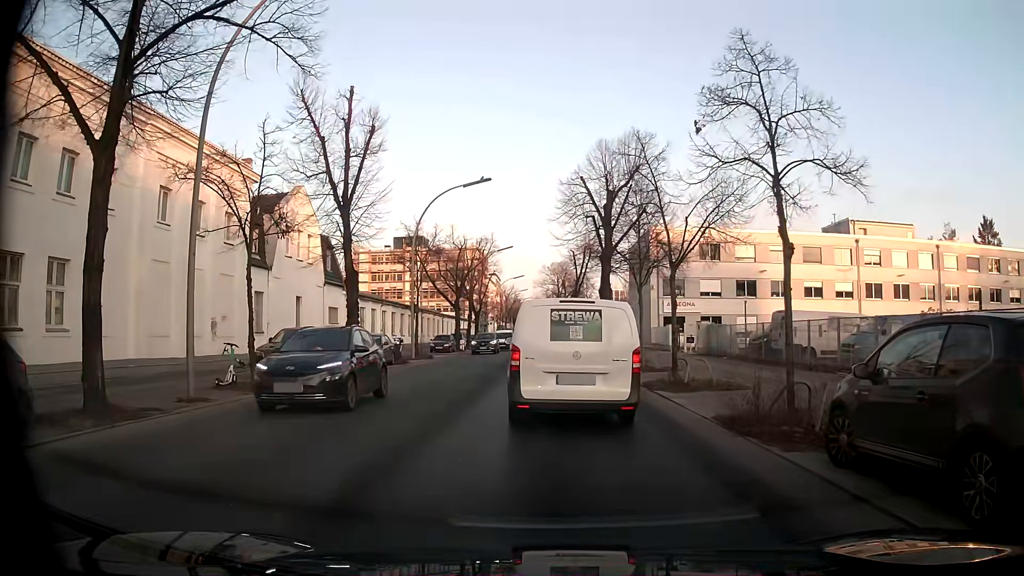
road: tertiary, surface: asphalt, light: Day
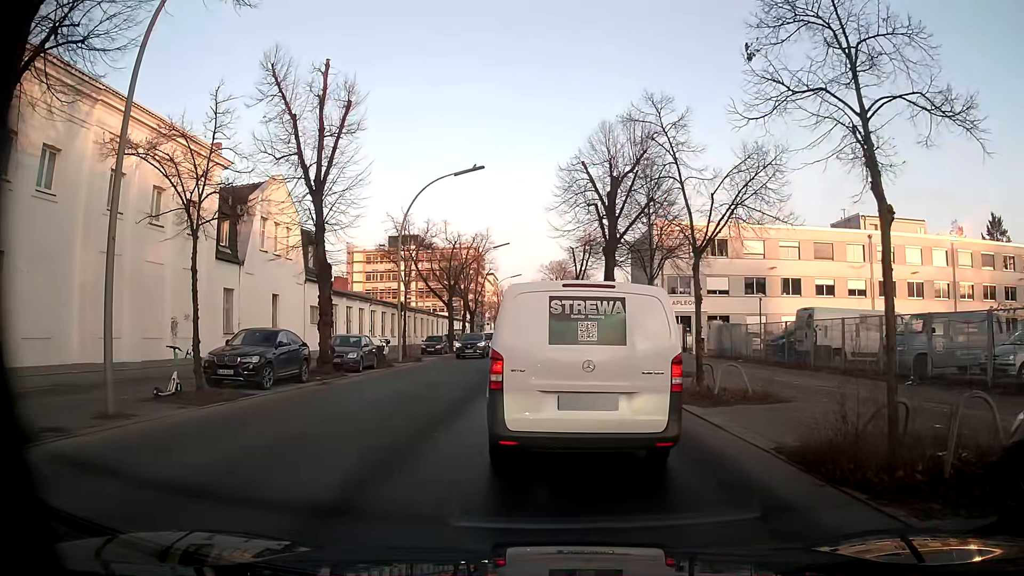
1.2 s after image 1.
(+0.1, +3.1) m; +1°
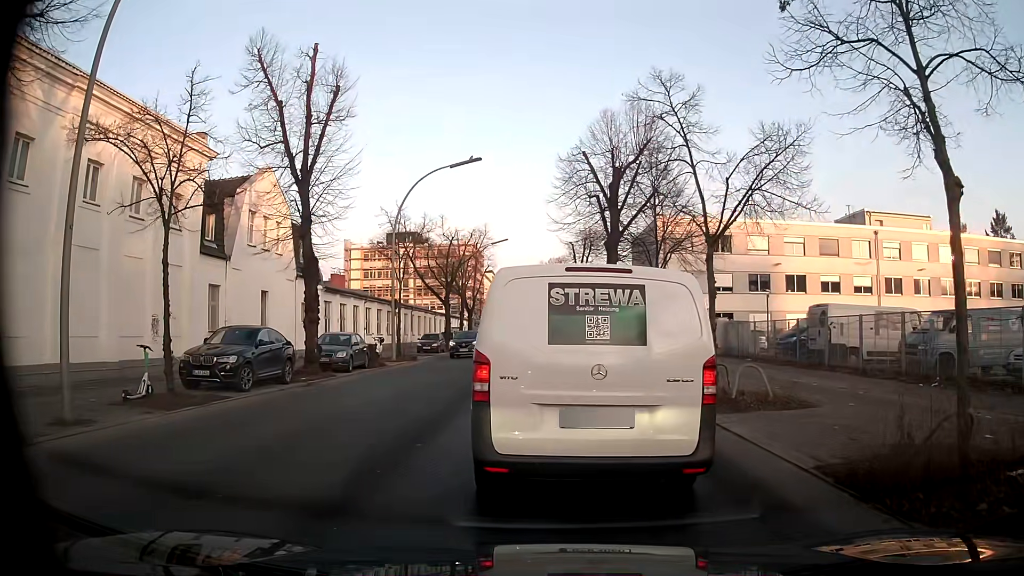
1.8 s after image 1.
(0.0, +1.2) m; +1°
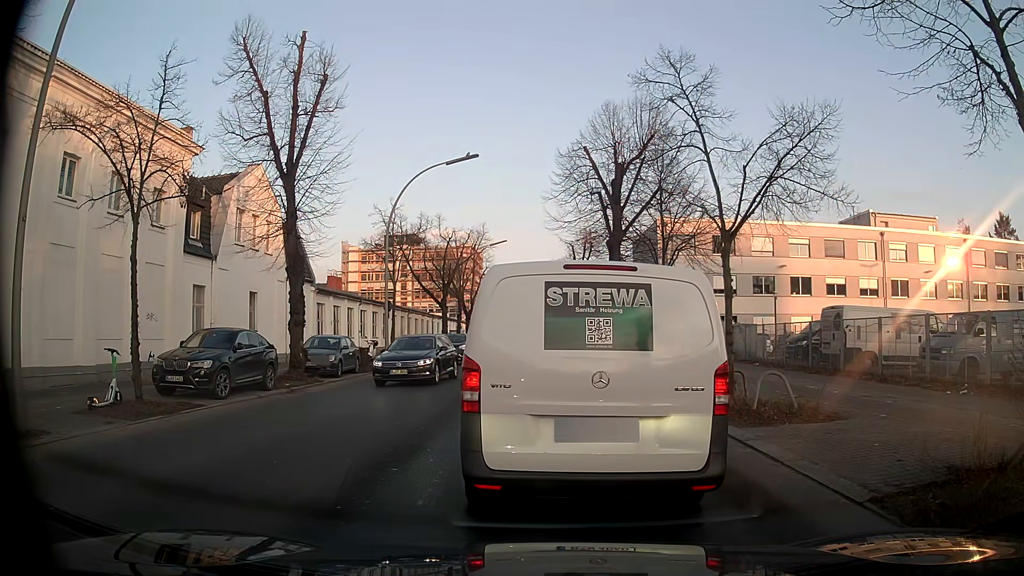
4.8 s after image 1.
(0.0, +1.2) m; +1°
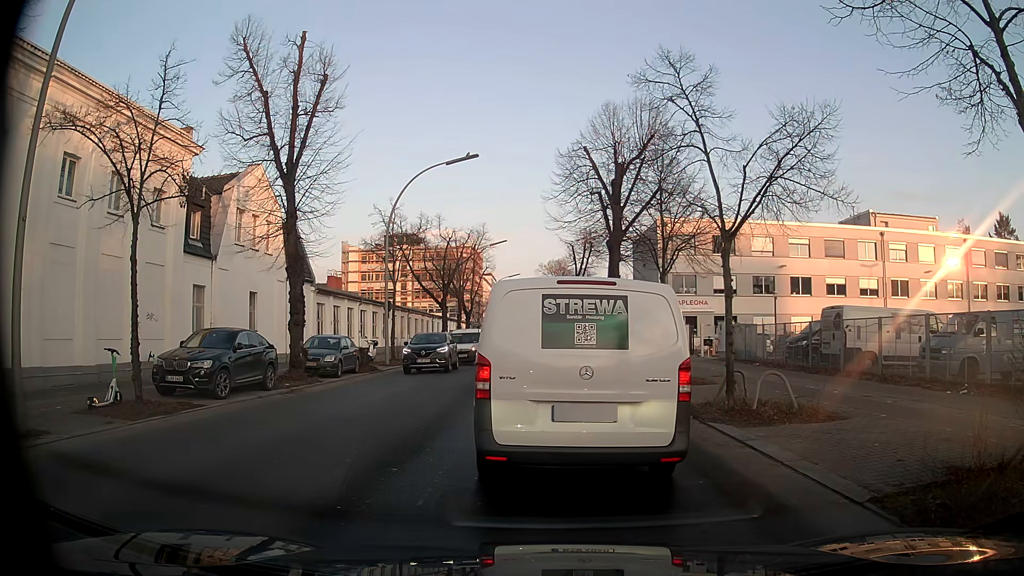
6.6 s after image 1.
(0.0, 0.0) m; 0°
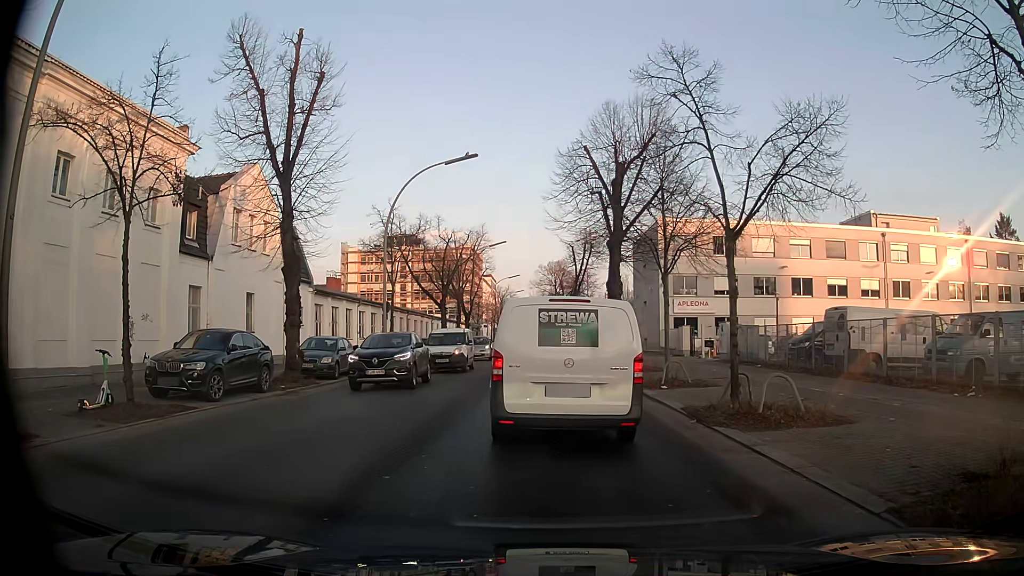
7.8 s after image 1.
(0.0, +0.3) m; 0°
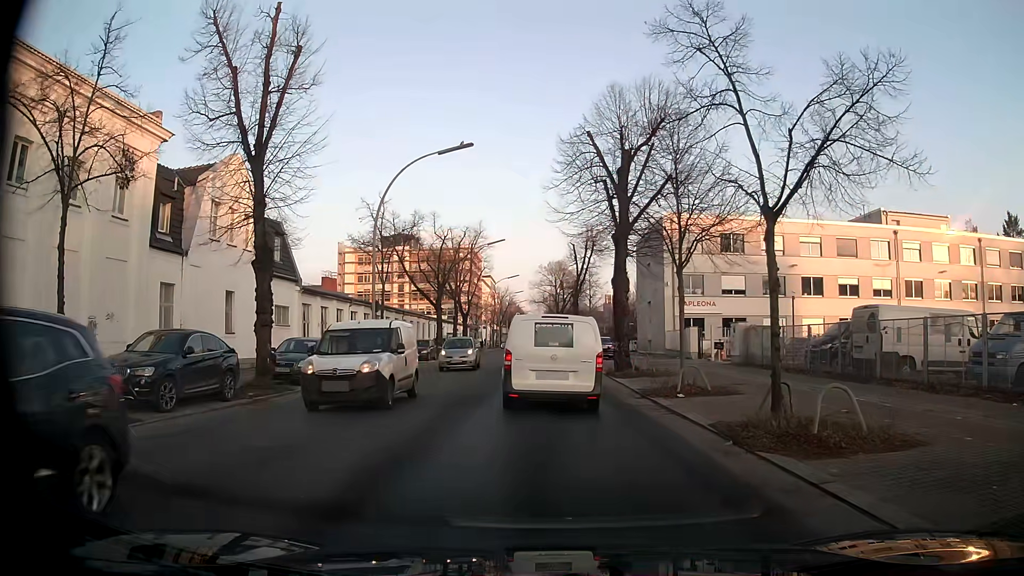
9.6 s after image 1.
(0.0, +2.4) m; -2°
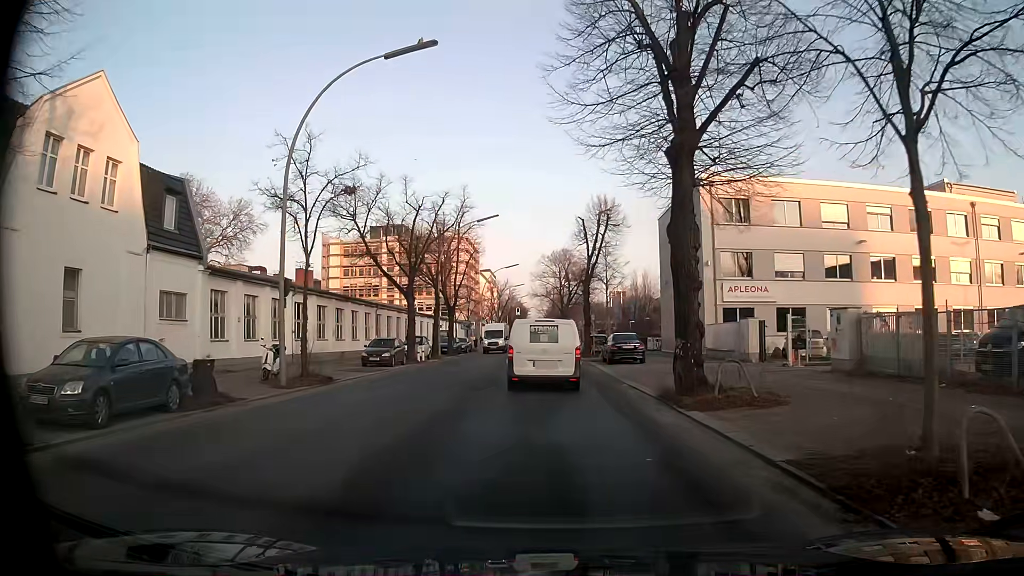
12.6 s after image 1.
(0.0, +11.9) m; 0°
(0, +10) (0, +20) (0, +30) (0, +40) (-1, +50) (-1, +60) (-1, +70) (-1, +80) (-1, +90) (-1, +100) m
